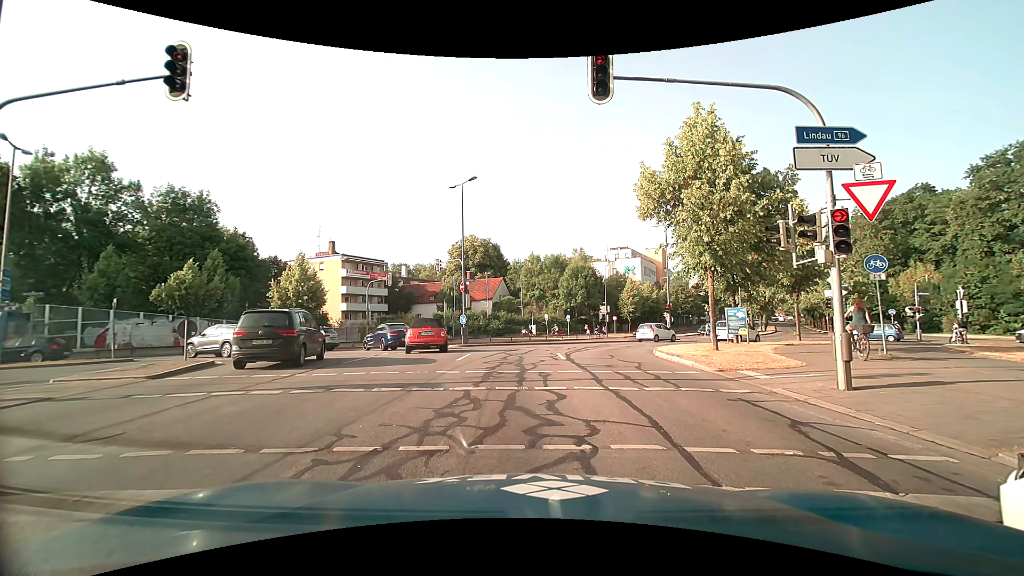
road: secondary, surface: asphalt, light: Day
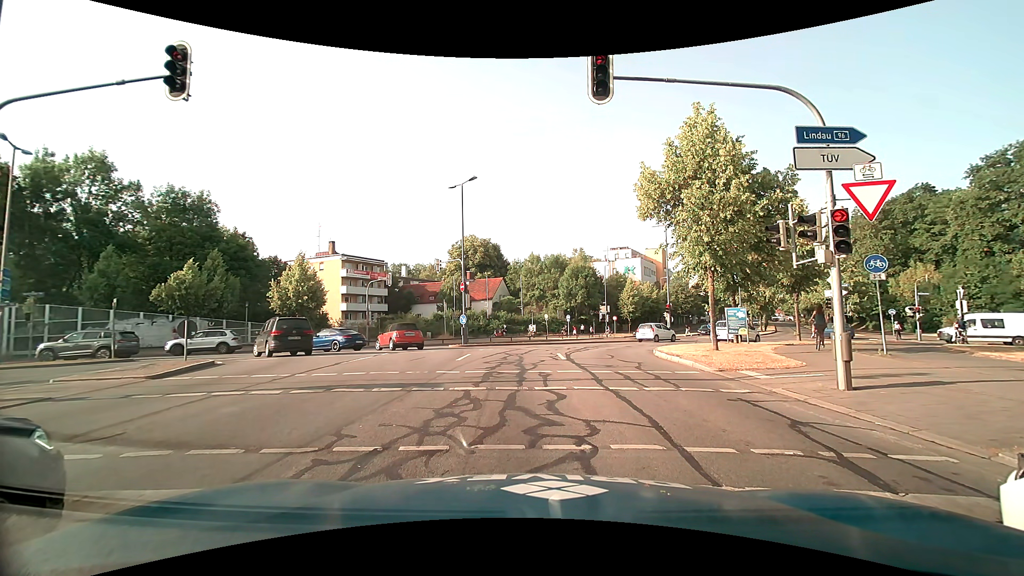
(0.0, 0.0) m; 0°
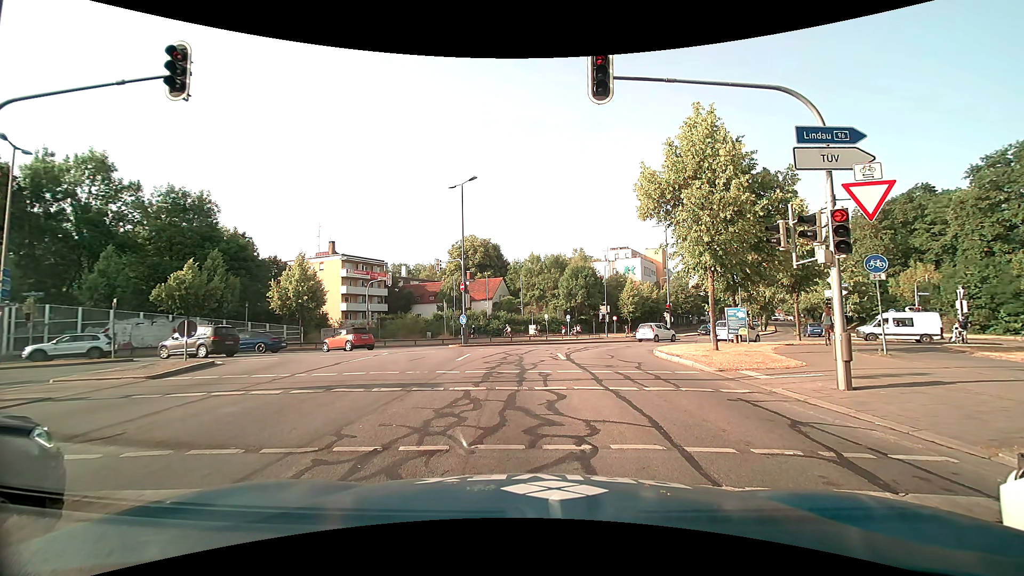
(0.0, 0.0) m; 0°
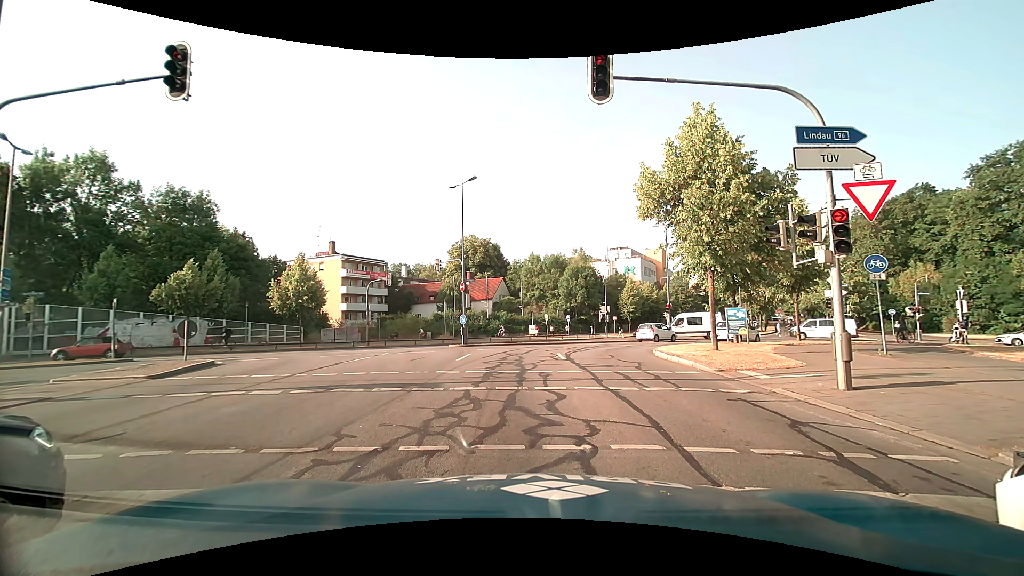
(0.0, 0.0) m; 0°
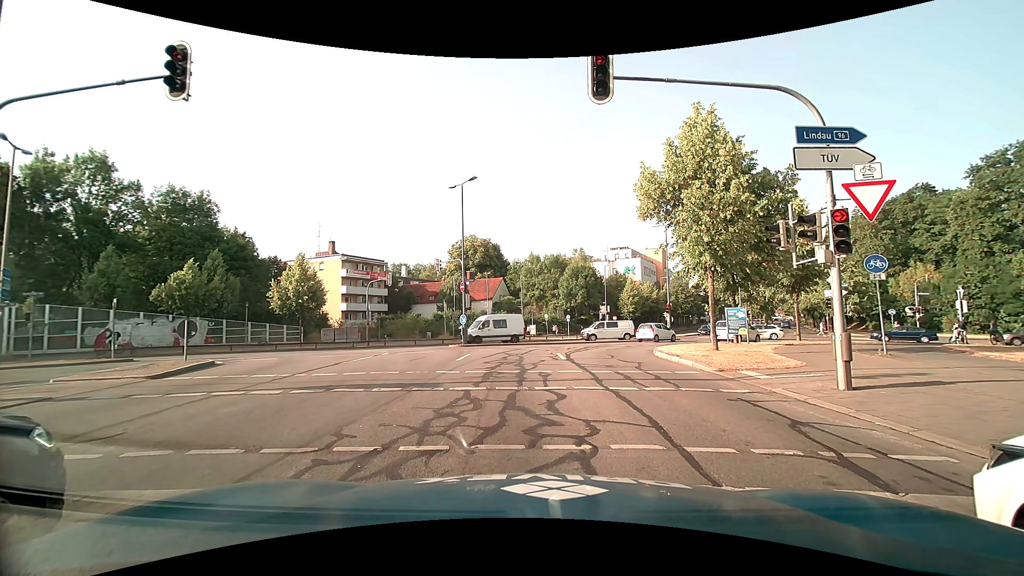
(0.0, 0.0) m; 0°
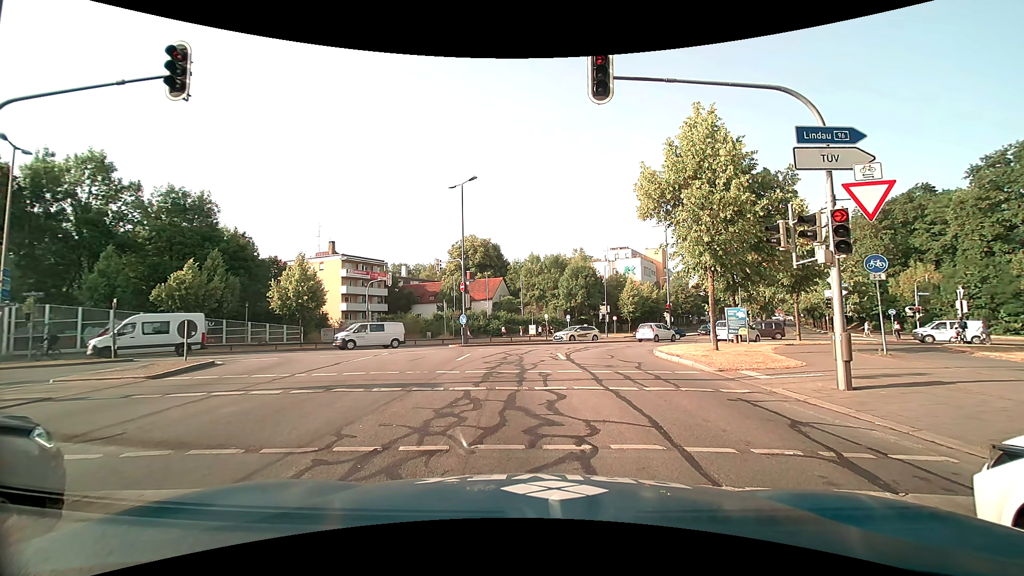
(0.0, 0.0) m; 0°
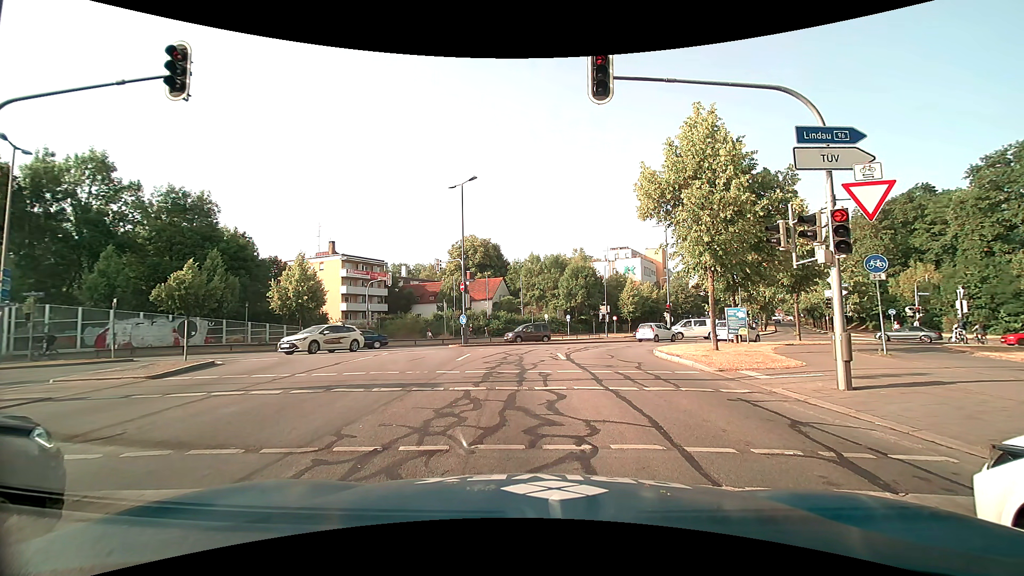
(0.0, 0.0) m; 0°
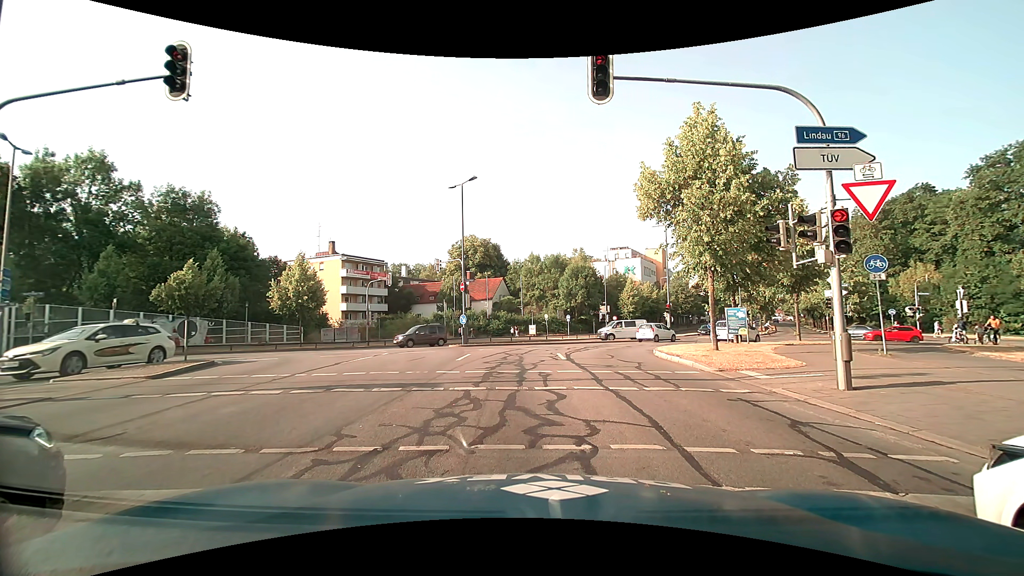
(0.0, 0.0) m; 0°
(-1, +10) (-2, +20) (0, +30) (+6, +37) (+13, +44) (+20, +52) (+26, +60) (+31, +68) (+36, +77) (+40, +86) m
